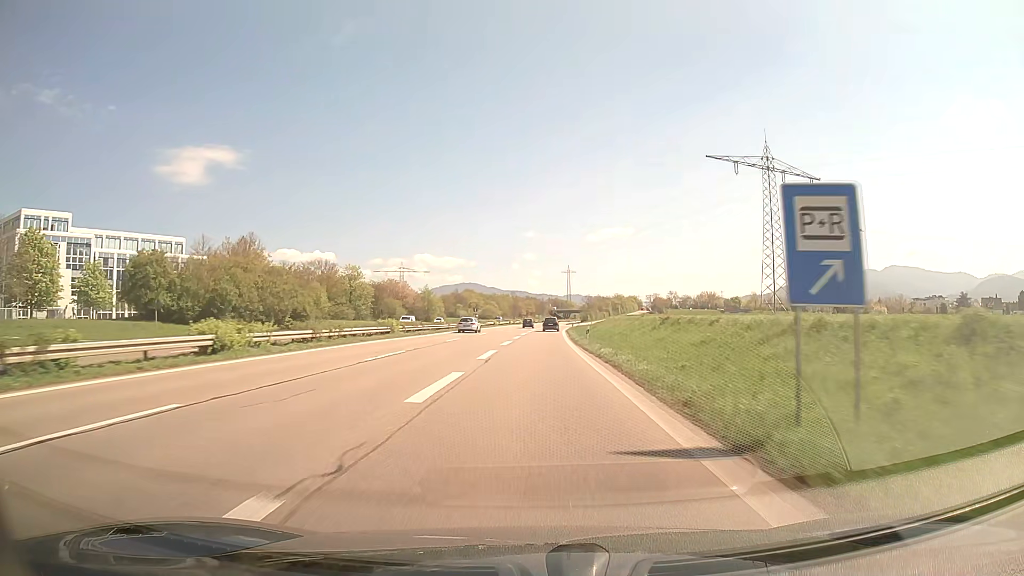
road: trunk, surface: asphalt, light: Day
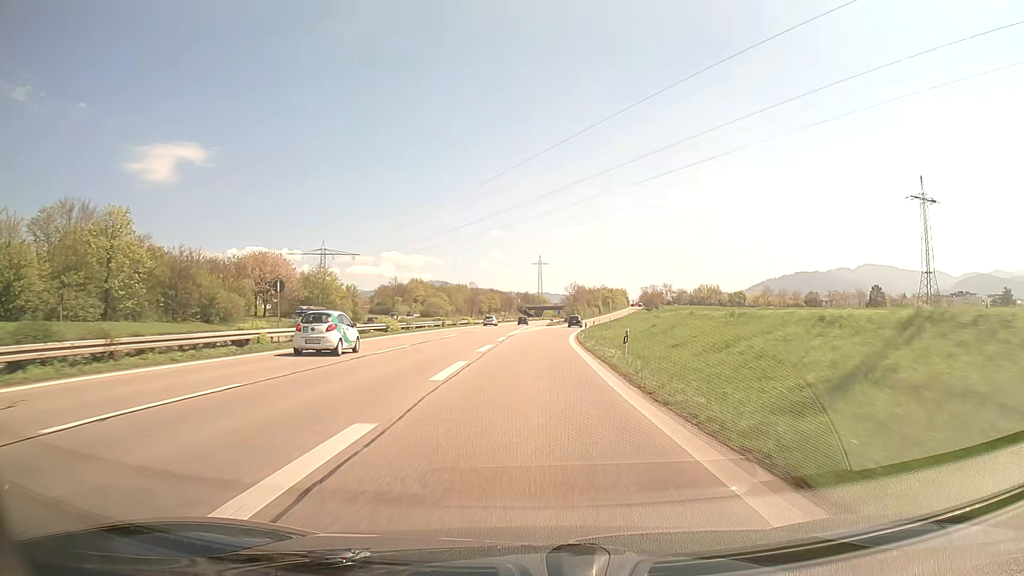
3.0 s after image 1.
(+1.5, +69.1) m; +3°
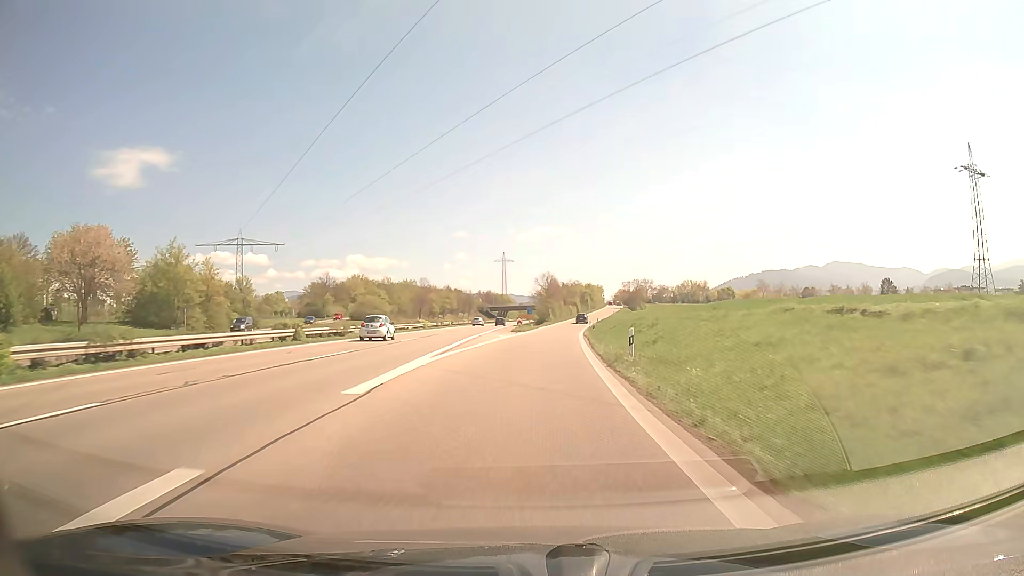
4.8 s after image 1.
(+0.8, +38.9) m; +3°
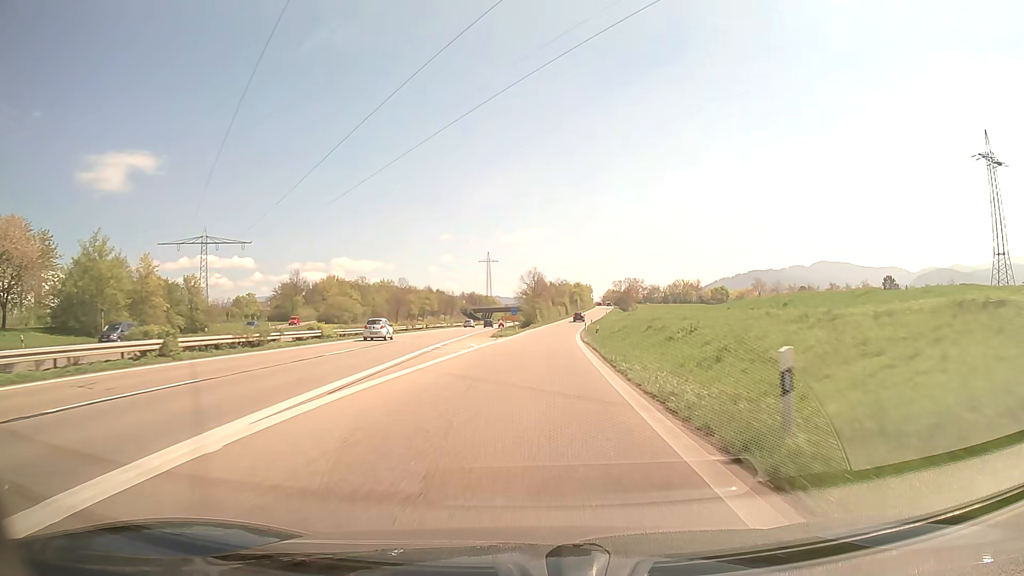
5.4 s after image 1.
(+0.1, +12.5) m; +1°
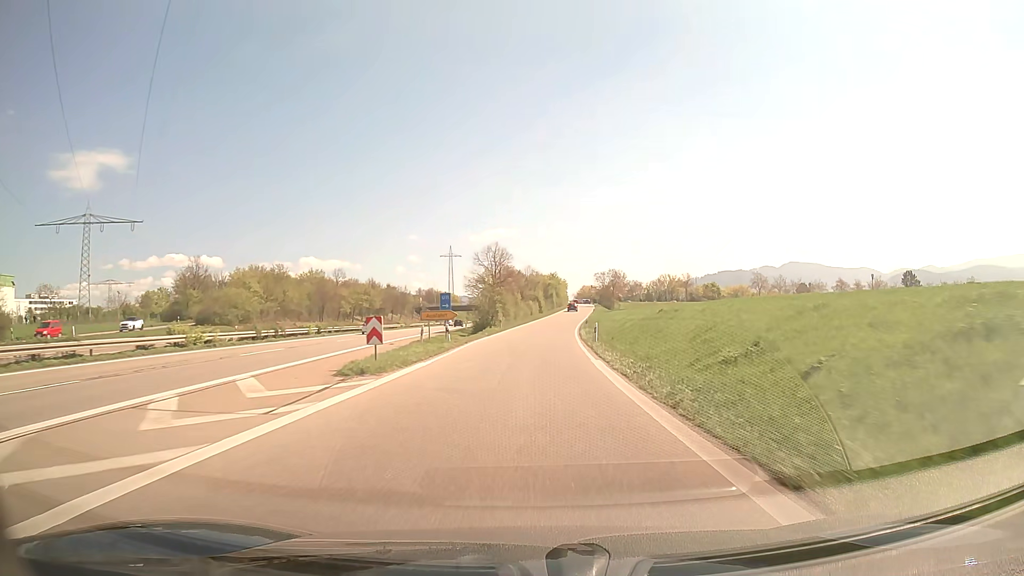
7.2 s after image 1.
(+1.0, +37.1) m; +3°
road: trunk_link
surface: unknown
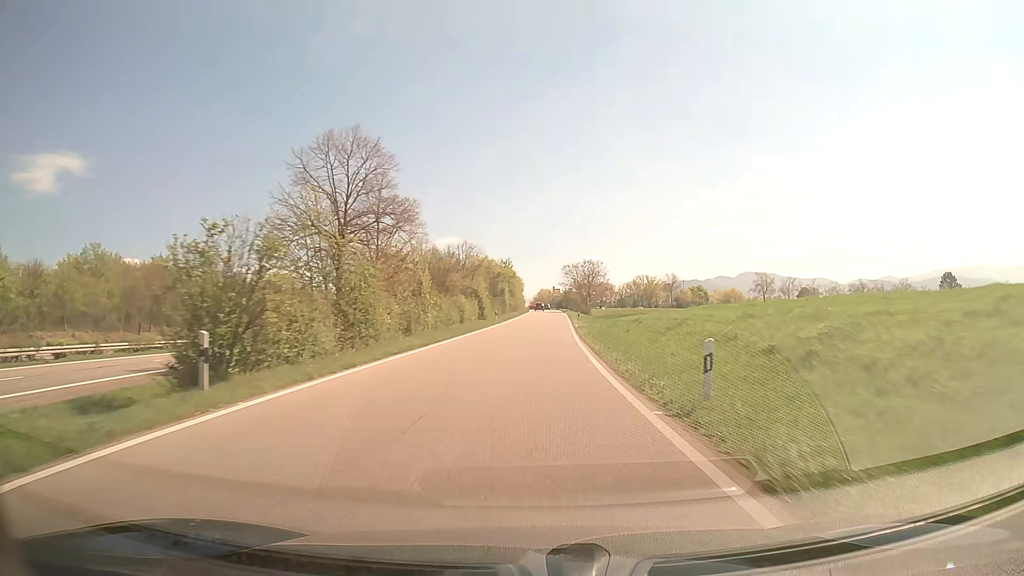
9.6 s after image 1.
(+1.6, +48.9) m; +4°
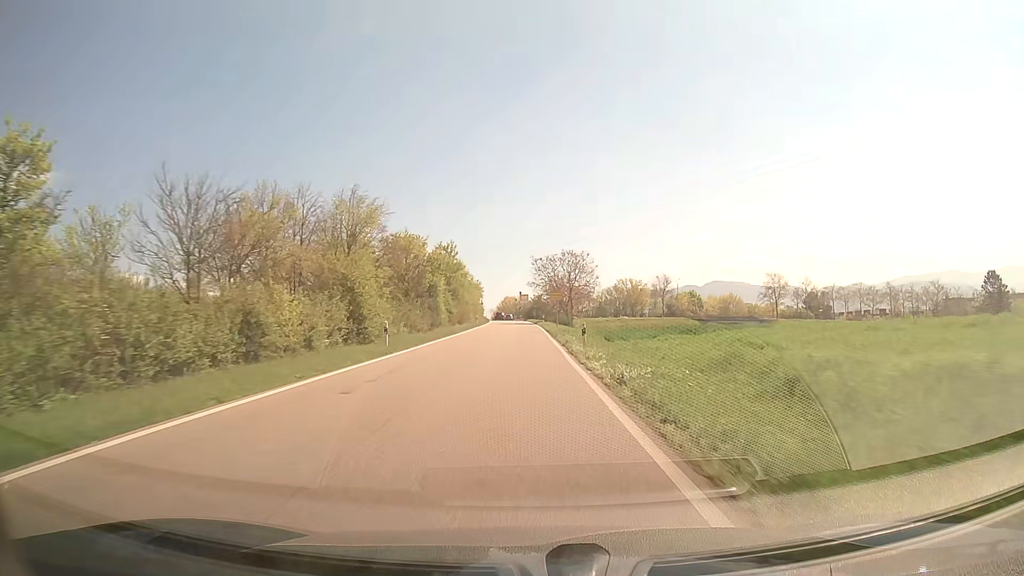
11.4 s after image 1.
(+1.2, +34.6) m; +3°
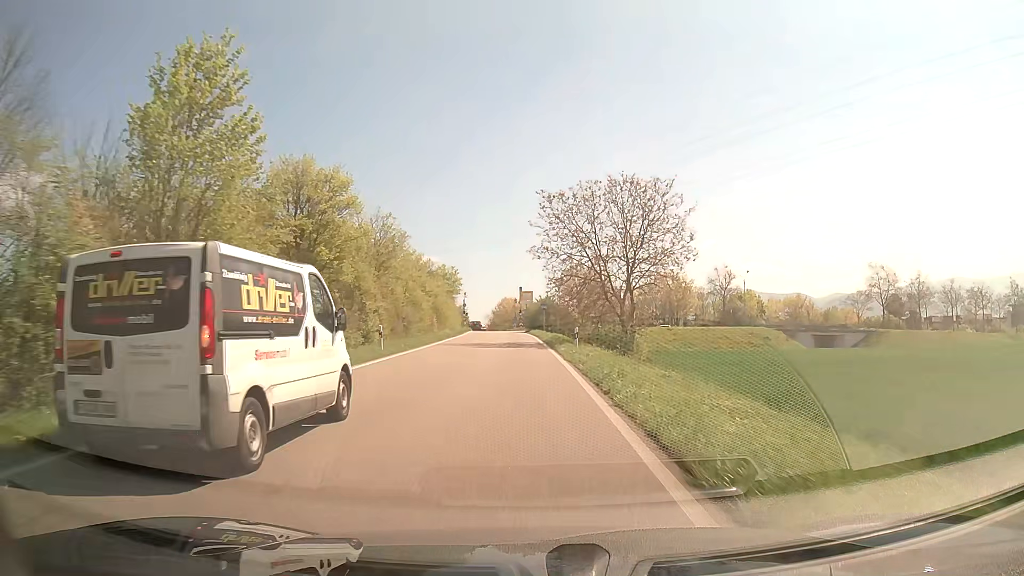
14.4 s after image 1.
(-0.3, +49.0) m; -1°
(0, +10) (0, +20) (0, +30) (0, +40) (-1, +50) (-1, +60) (-2, +70) (-2, +80) (-3, +90) (-4, +100) m
